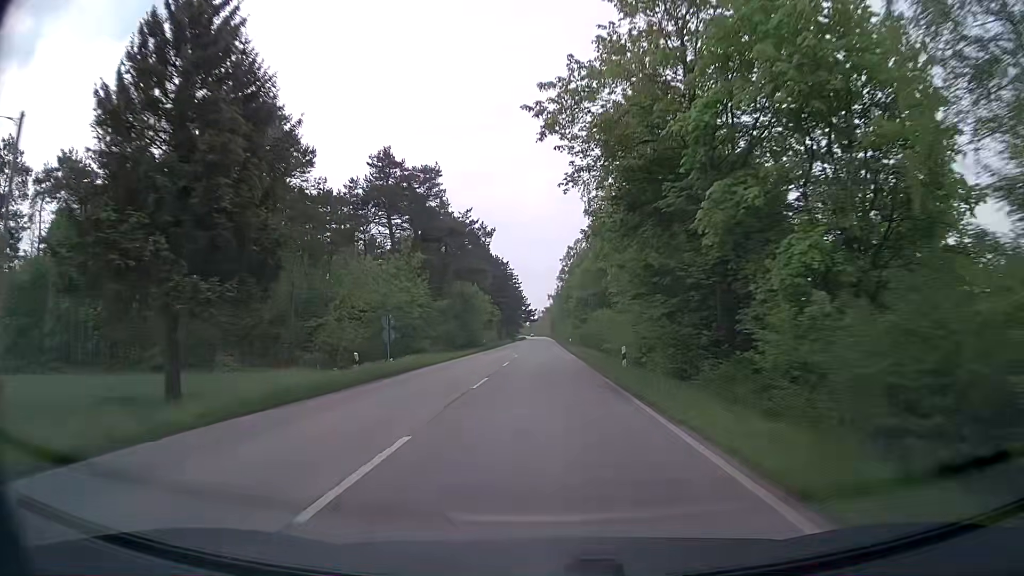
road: secondary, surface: asphalt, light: Day
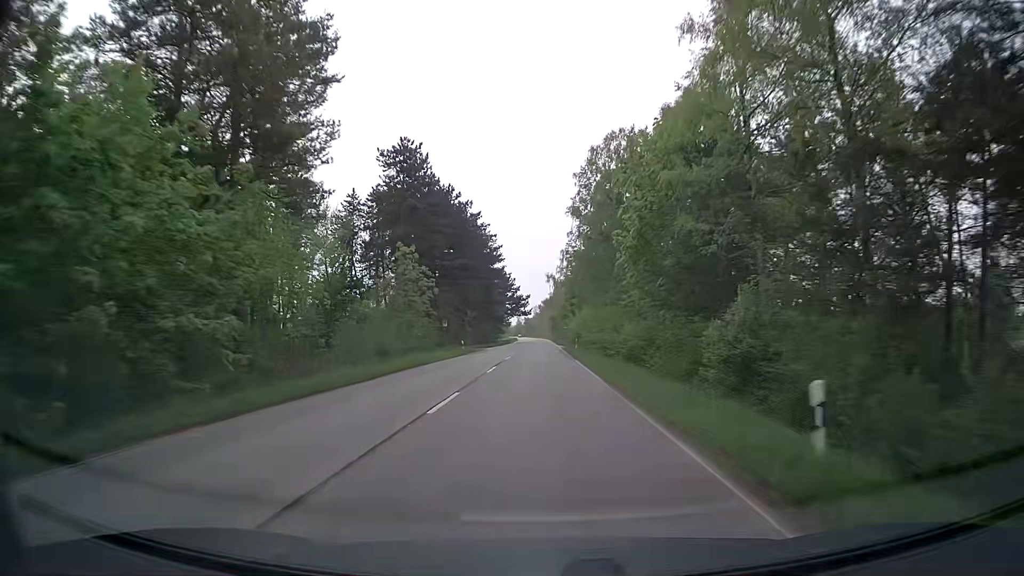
(-0.6, +65.4) m; -1°
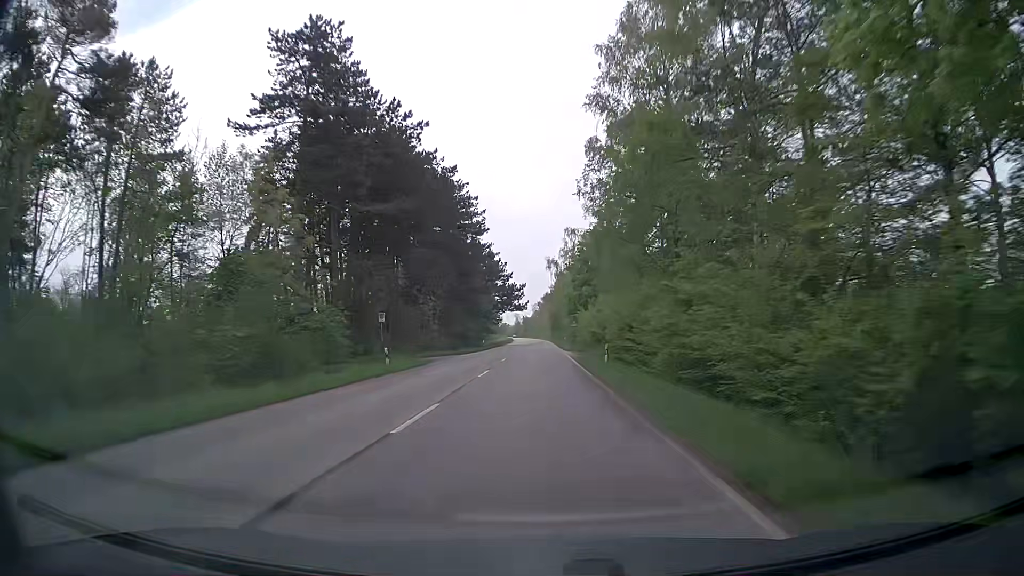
(0.0, +26.4) m; 0°
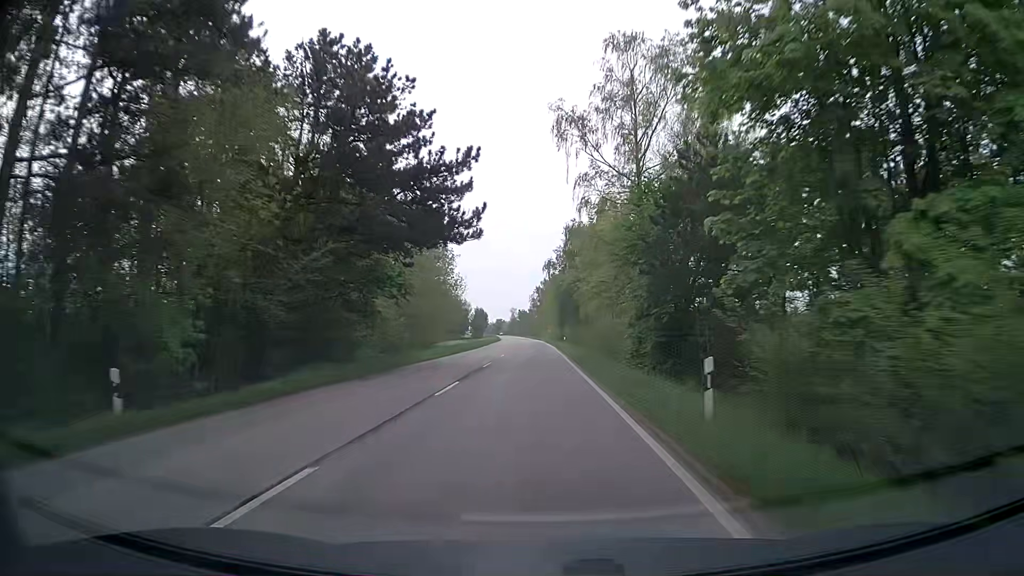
(0.0, +66.7) m; 0°
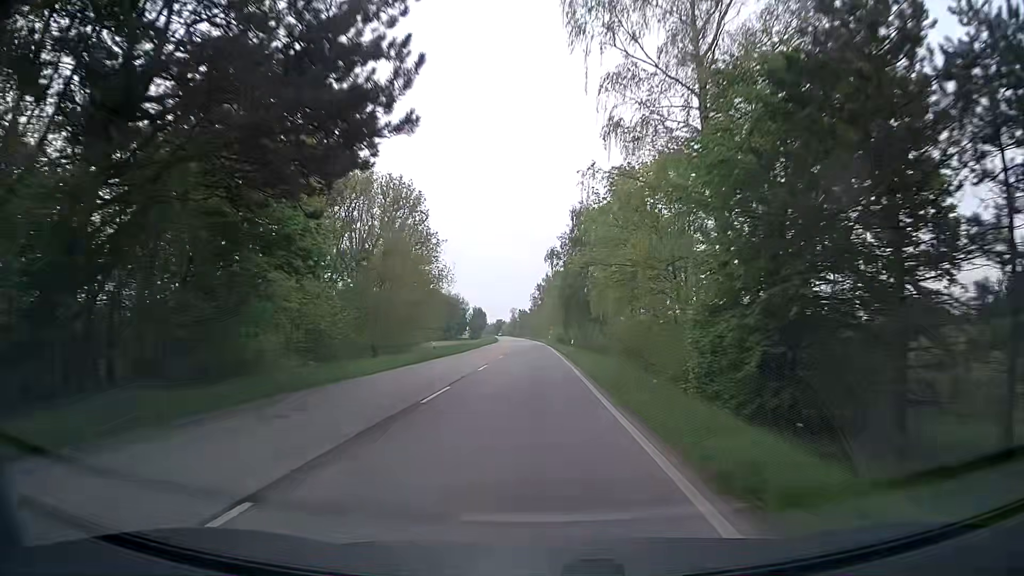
(0.0, +13.4) m; 0°
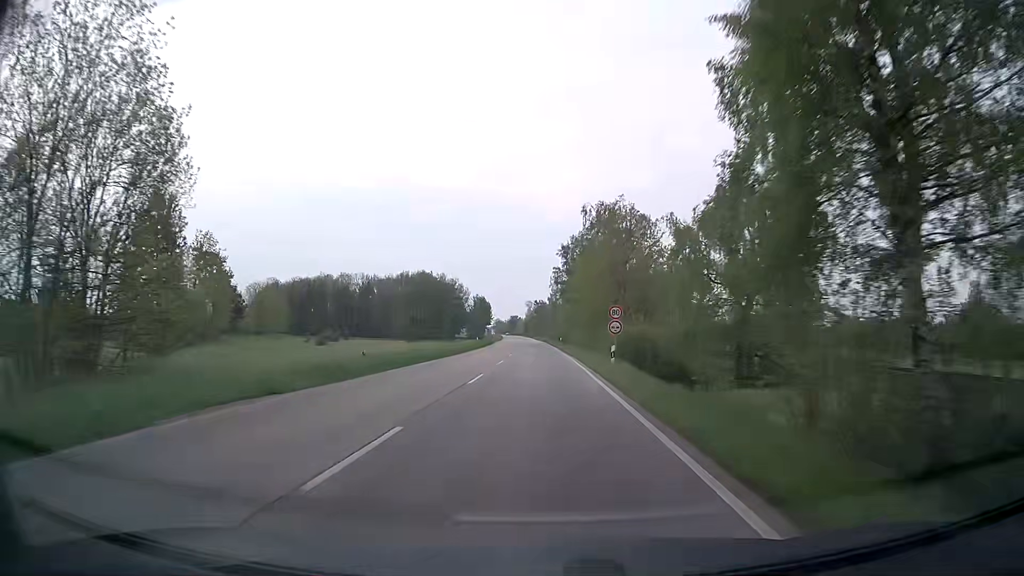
(-0.6, +67.6) m; -1°
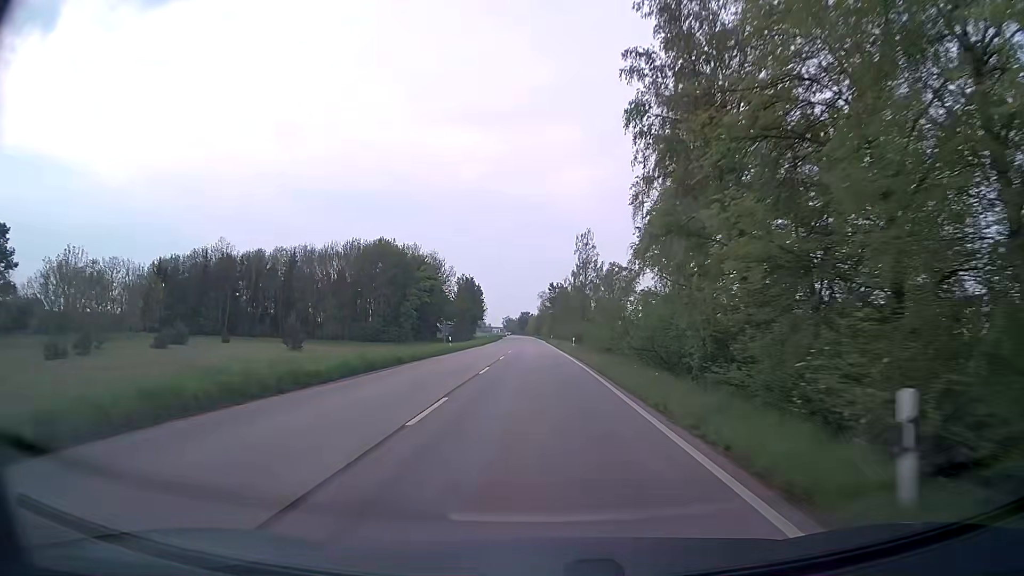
(-0.8, +68.1) m; -2°
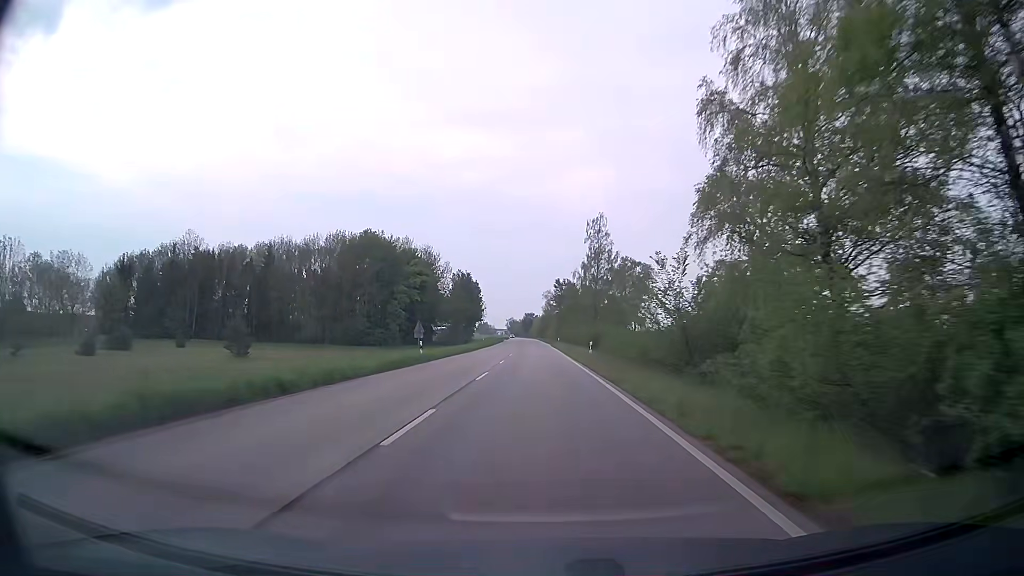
(0.0, +13.6) m; 0°
(0, +10) (0, +20) (0, +30) (-1, +40) (-1, +50) (-1, +60) (-1, +70) (-1, +80) (-1, +90) (-2, +100) m
